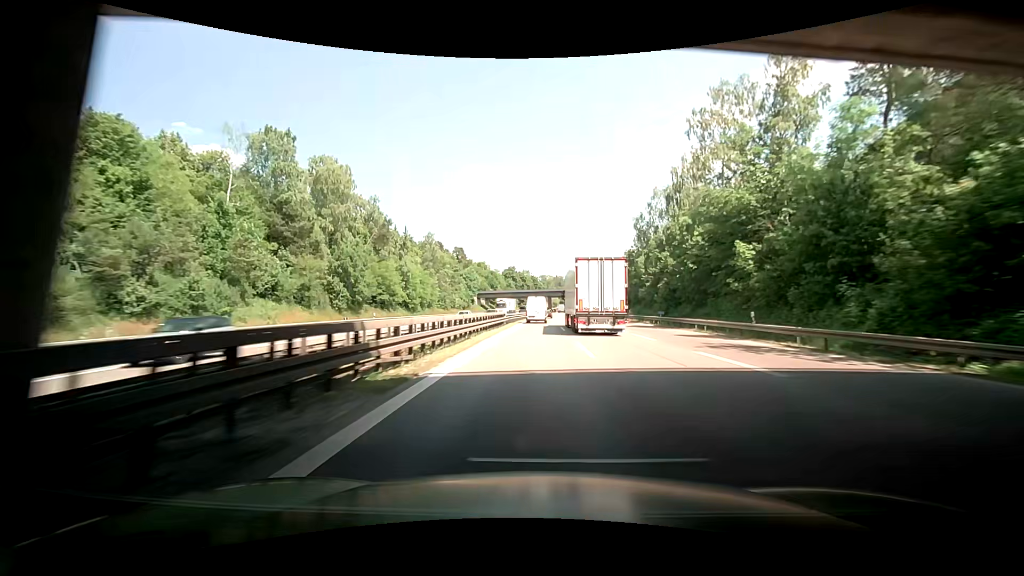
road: motorway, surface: asphalt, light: Day
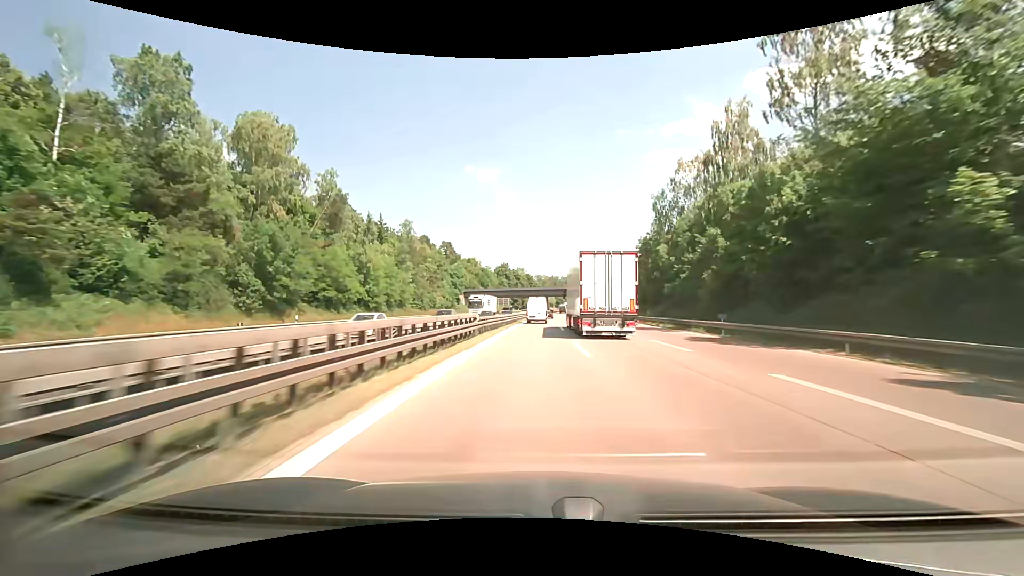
(0.0, +17.6) m; 0°
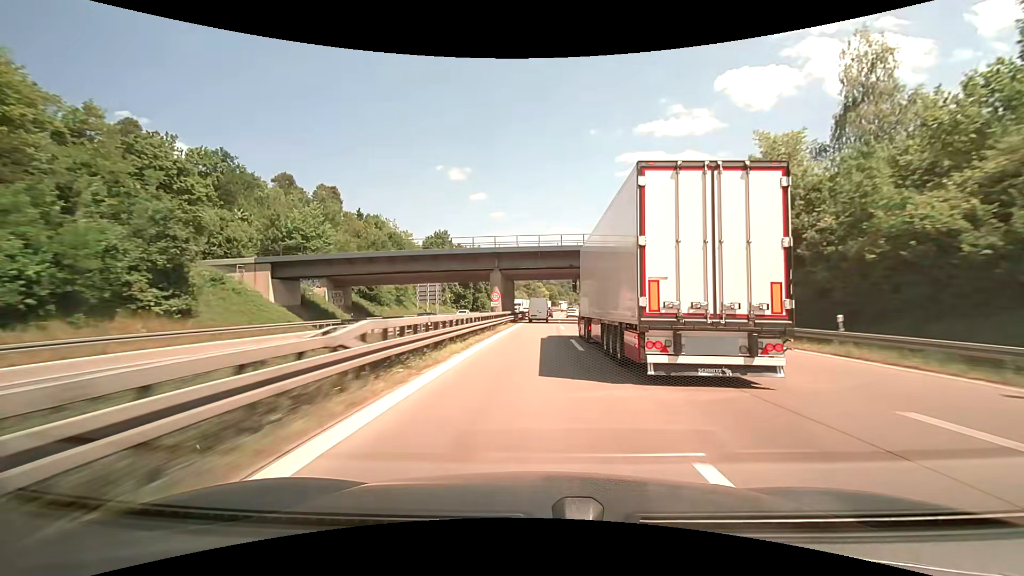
(+2.4, +88.1) m; +4°
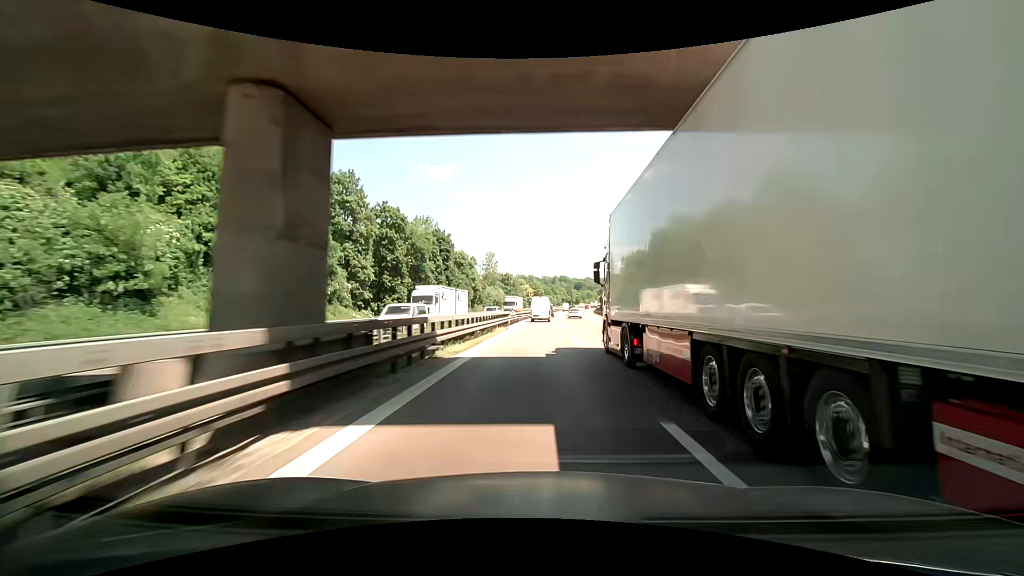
(+1.3, +52.7) m; +3°
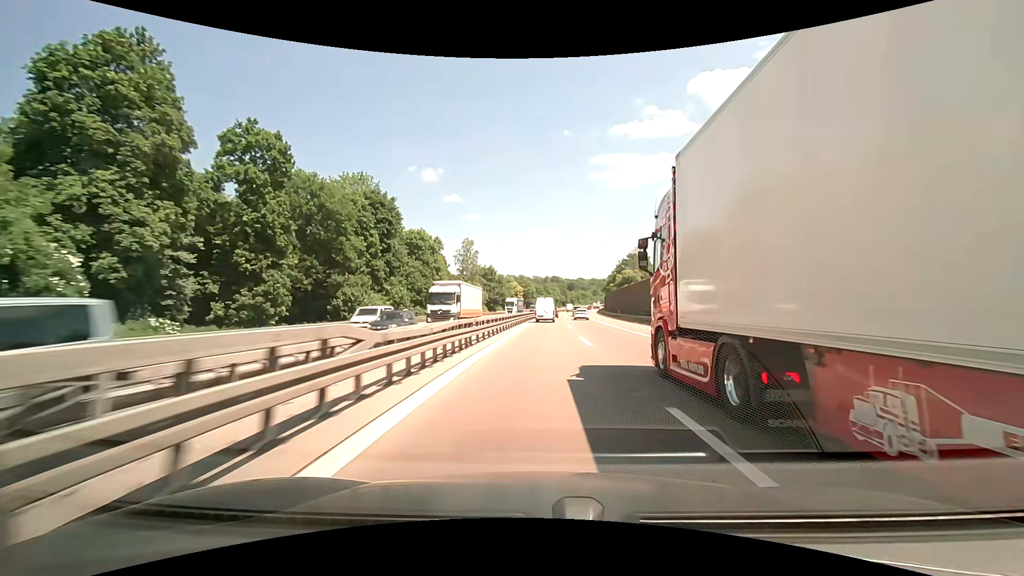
(+0.1, +35.2) m; 0°
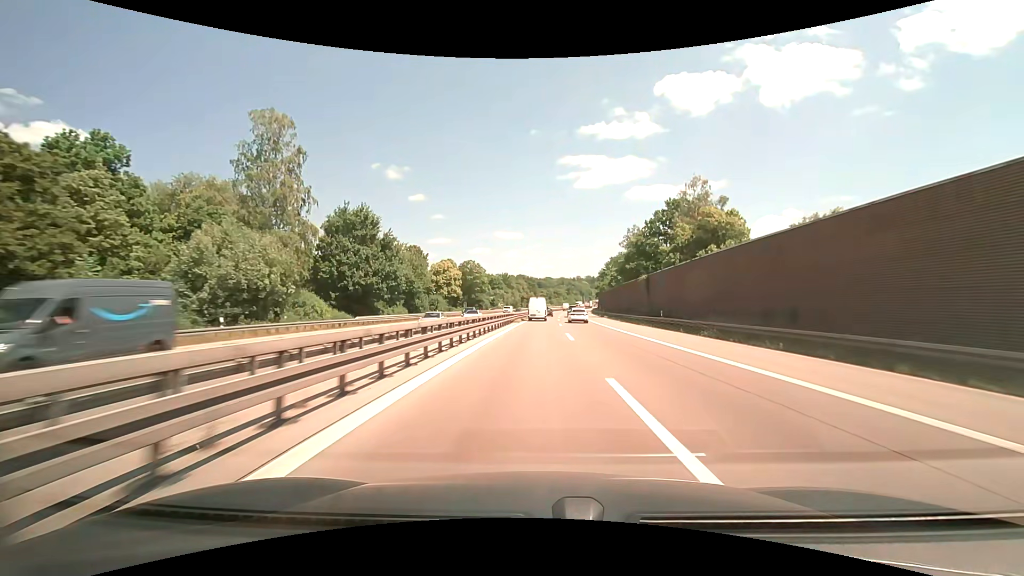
(+1.4, +87.5) m; +3°
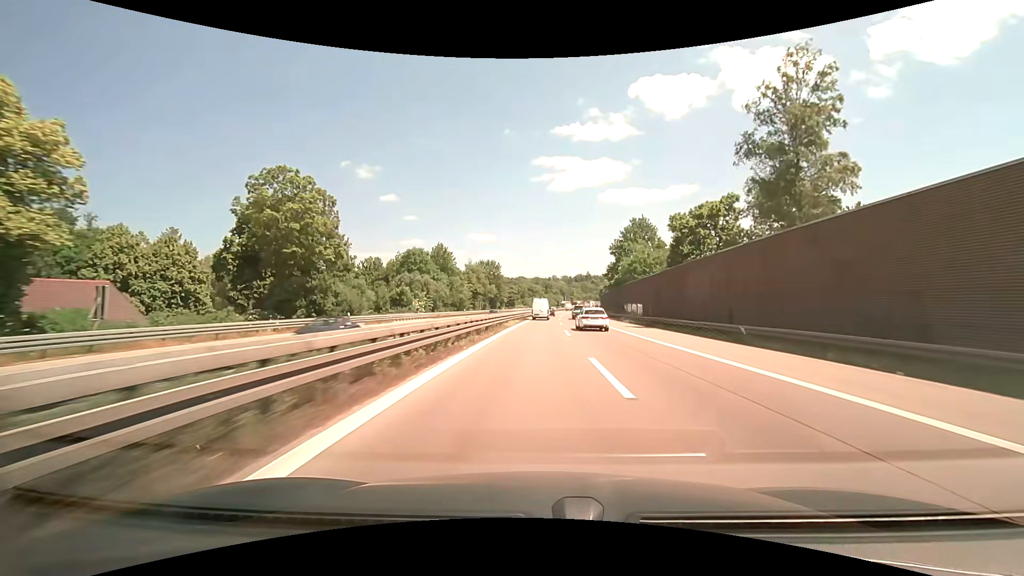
(+5.6, +86.0) m; +6°
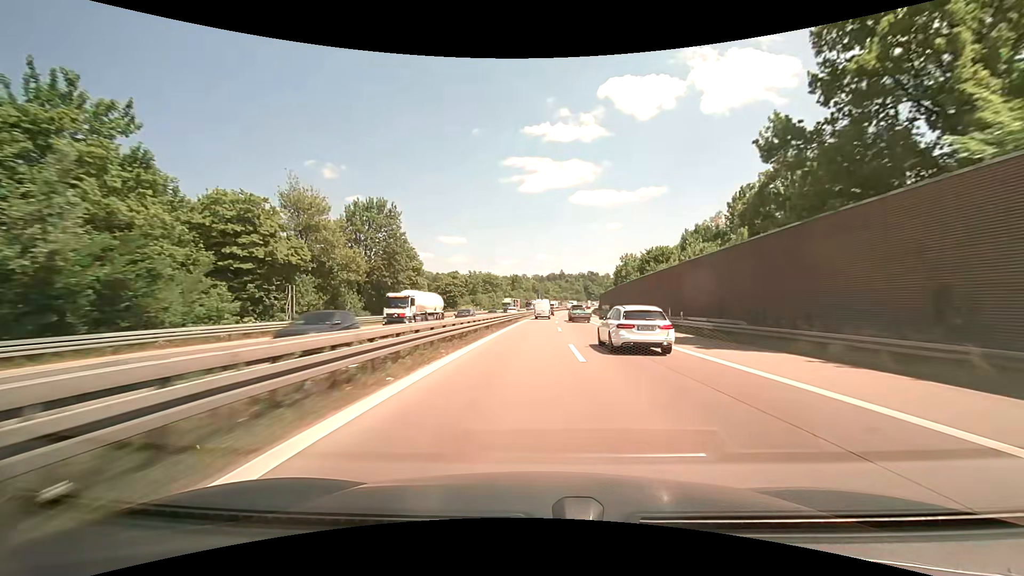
(+1.7, +85.0) m; +2°
(0, +10) (0, +20) (0, +30) (0, +40) (0, +50) (+1, +60) (+1, +70) (+1, +80) (+1, +90) (+2, +100) m
